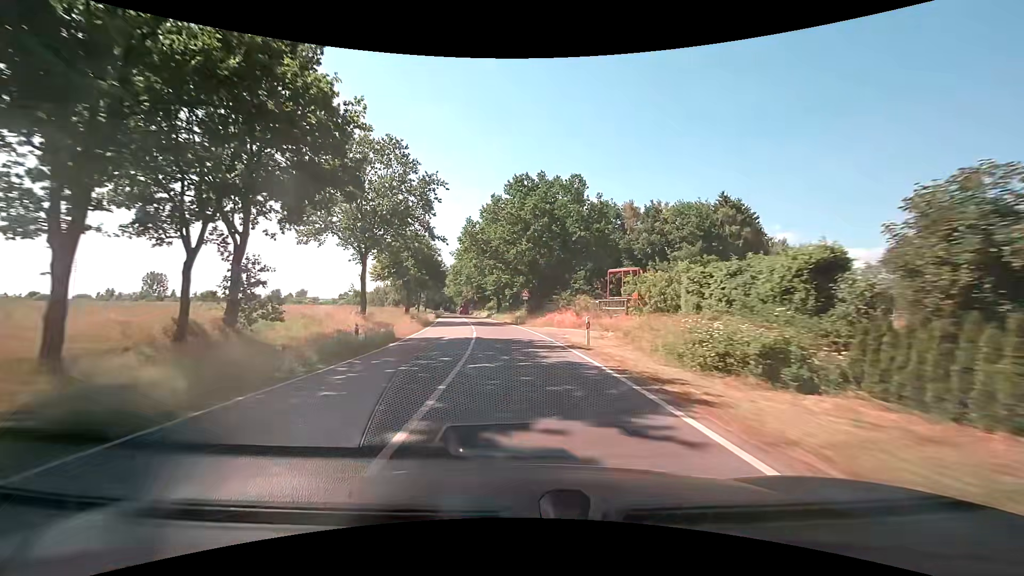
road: secondary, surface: asphalt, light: Day
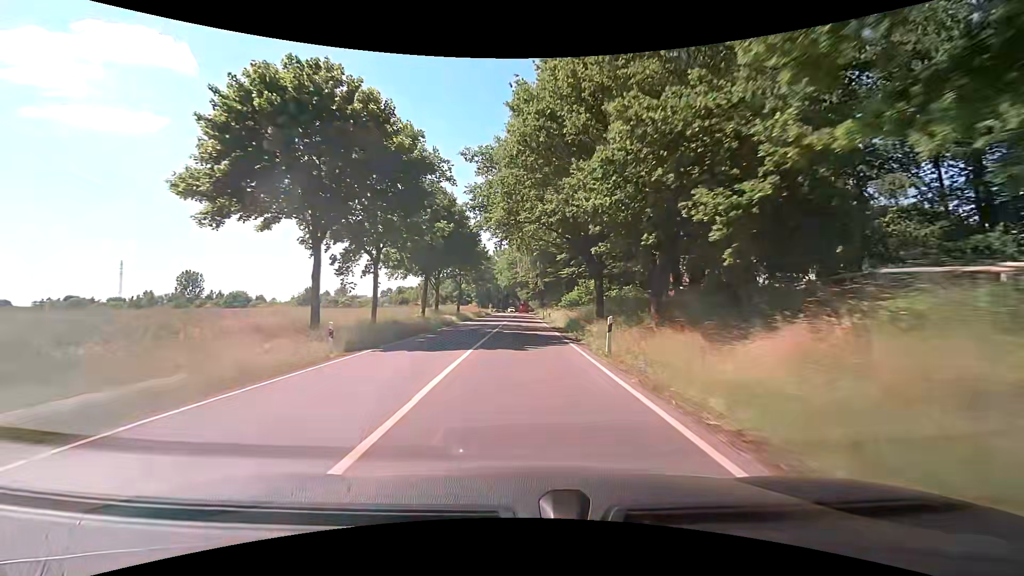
(-4.7, +54.6) m; -9°
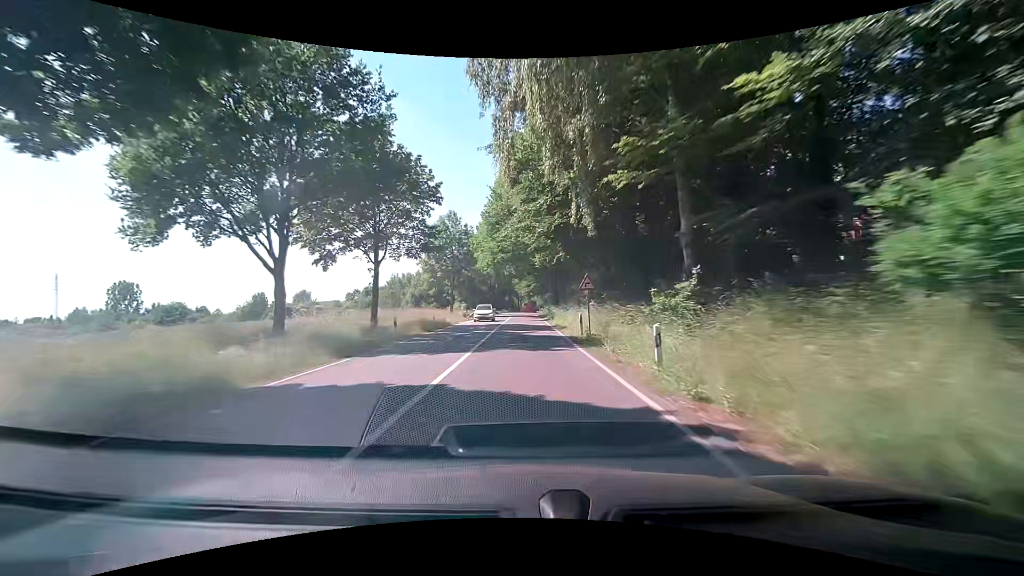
(+0.3, +42.8) m; 0°
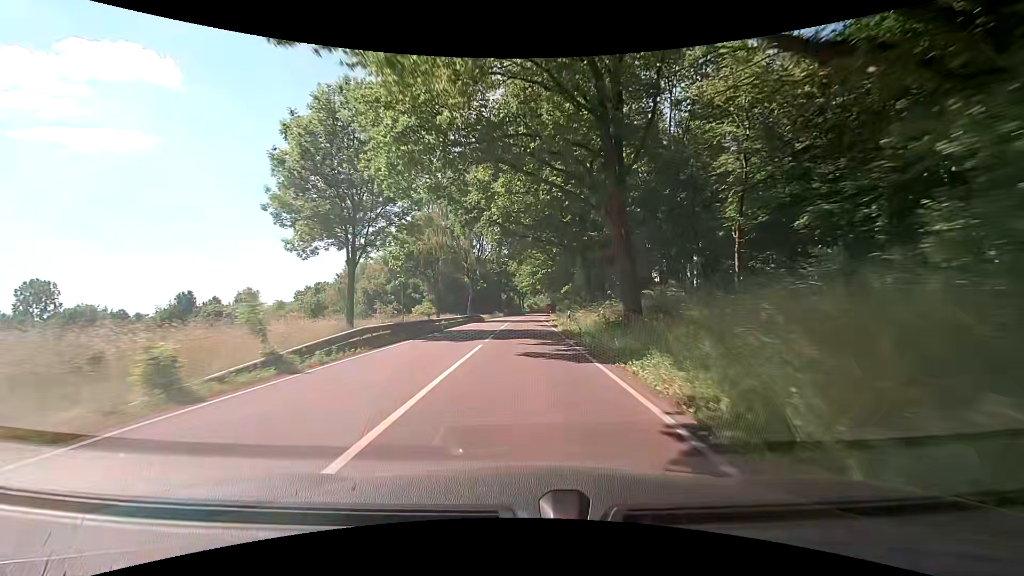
(+0.1, +41.7) m; -1°
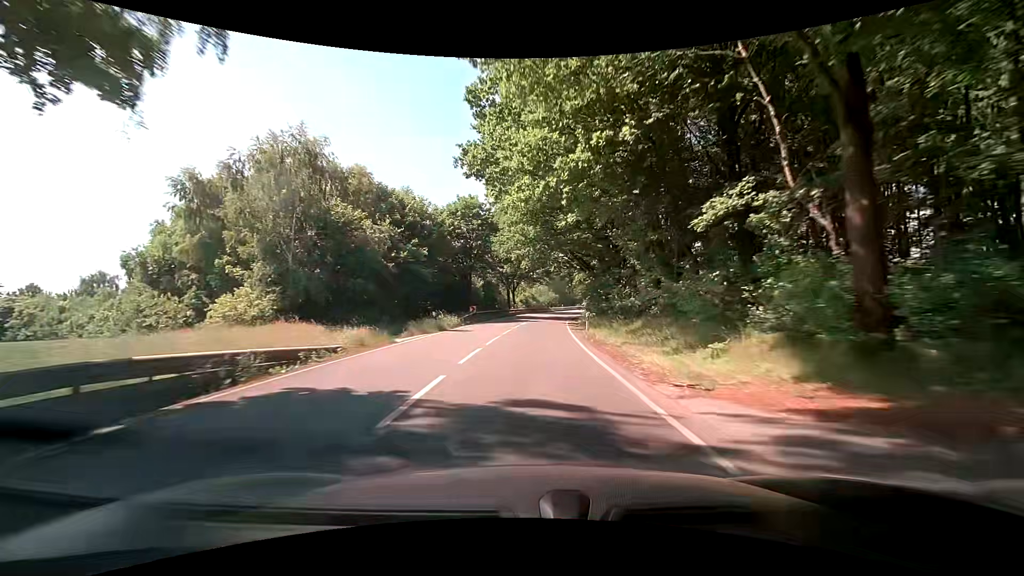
(+0.5, +51.7) m; +1°
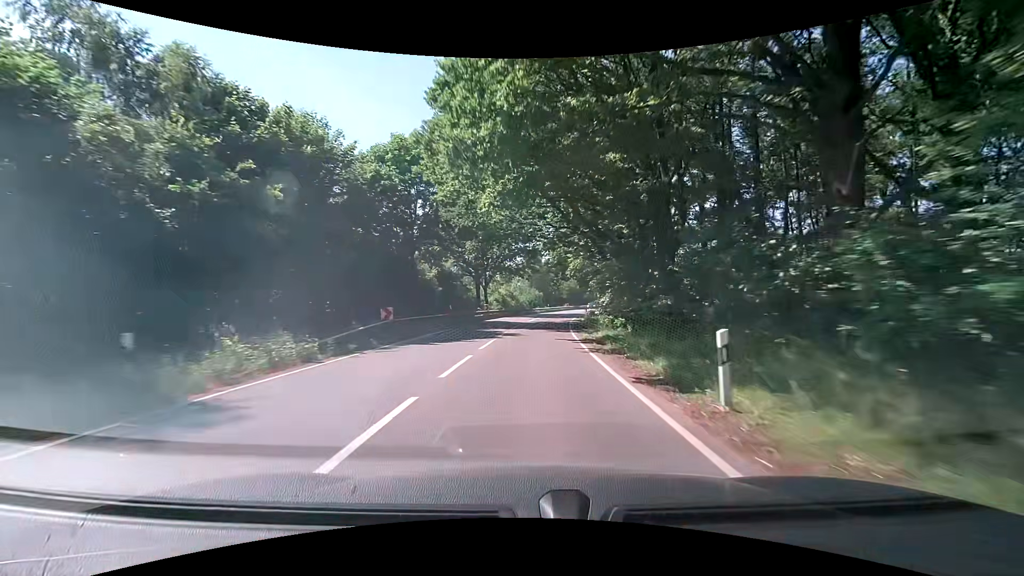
(+0.5, +20.9) m; +2°
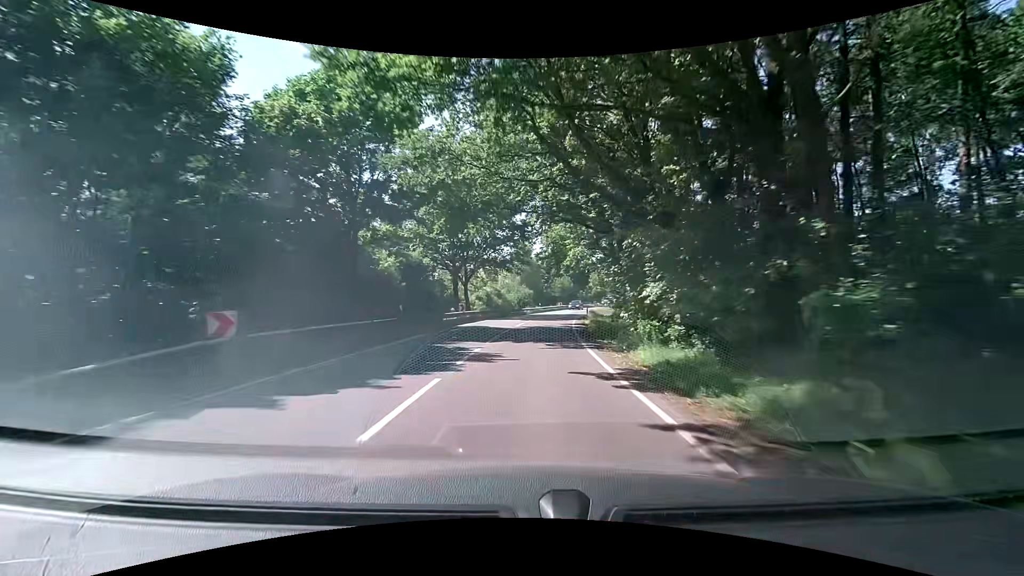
(+0.2, +10.5) m; +2°
